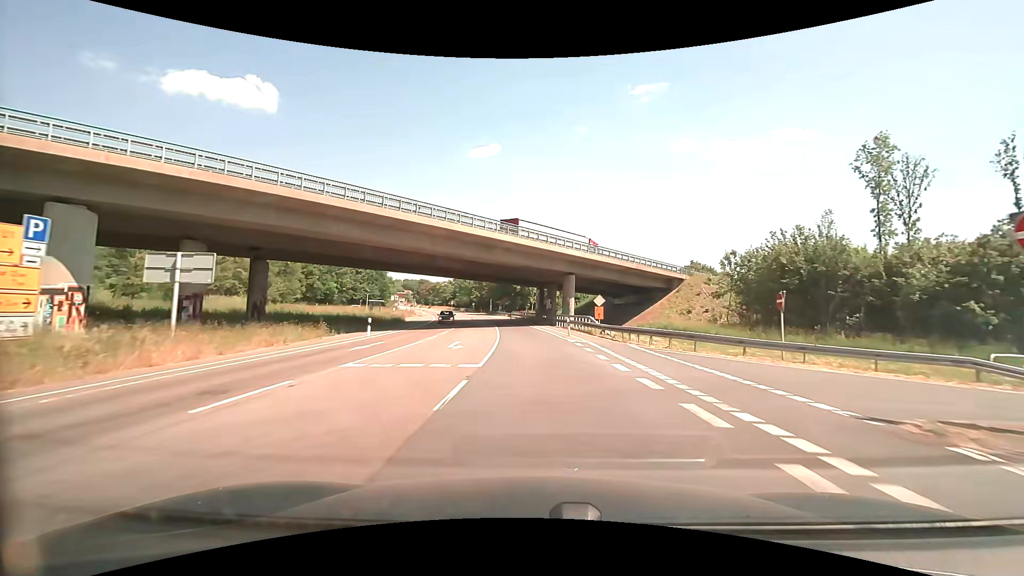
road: secondary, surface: asphalt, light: Day
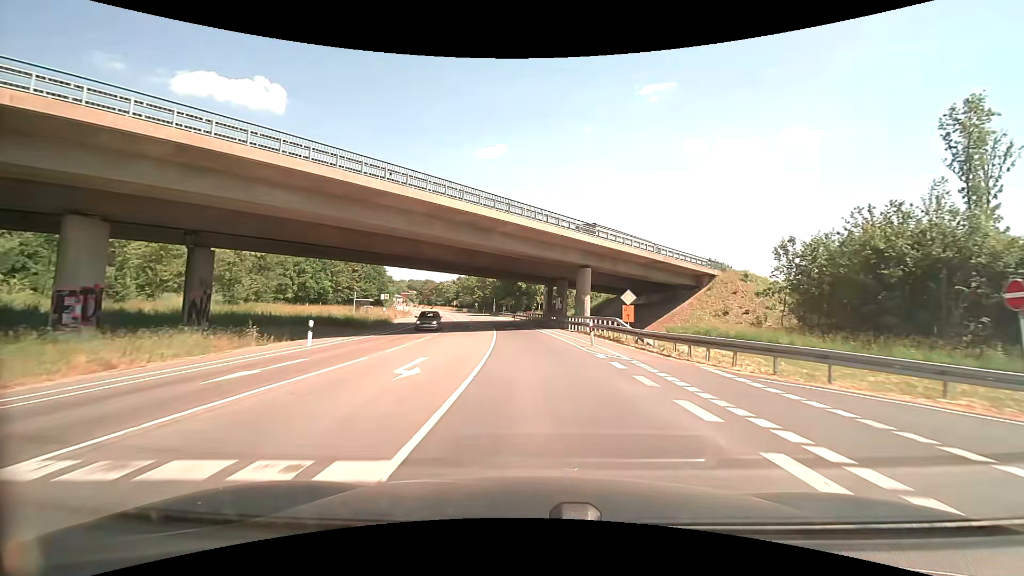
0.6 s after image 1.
(-0.1, +8.7) m; -1°
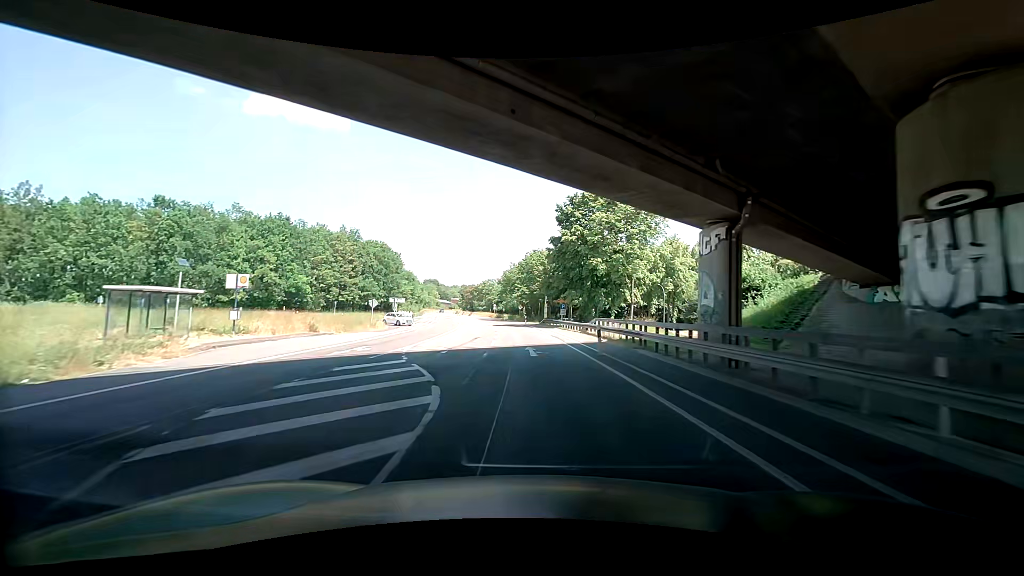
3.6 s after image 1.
(-2.1, +46.0) m; -7°
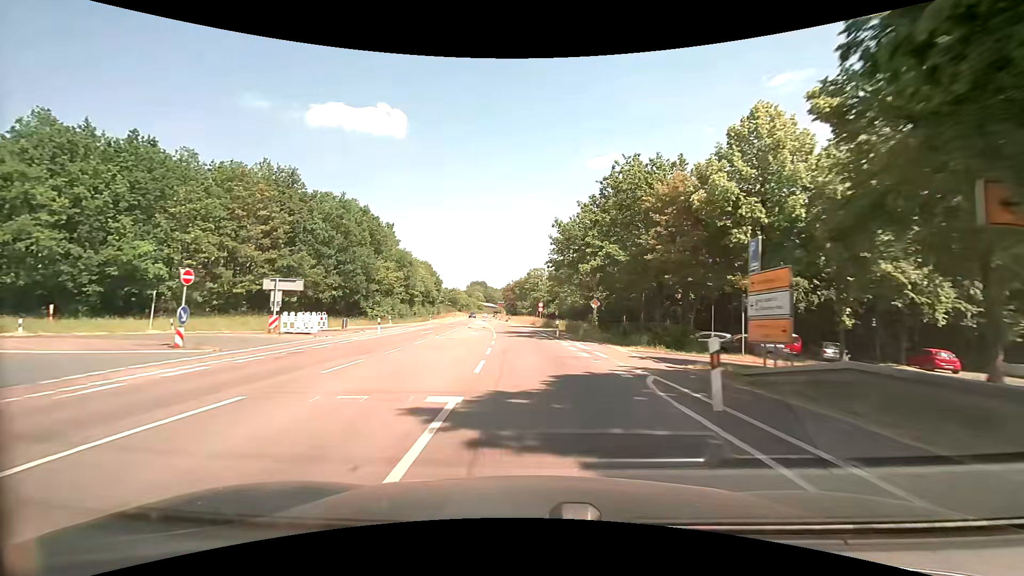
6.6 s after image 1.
(-2.8, +49.2) m; -6°
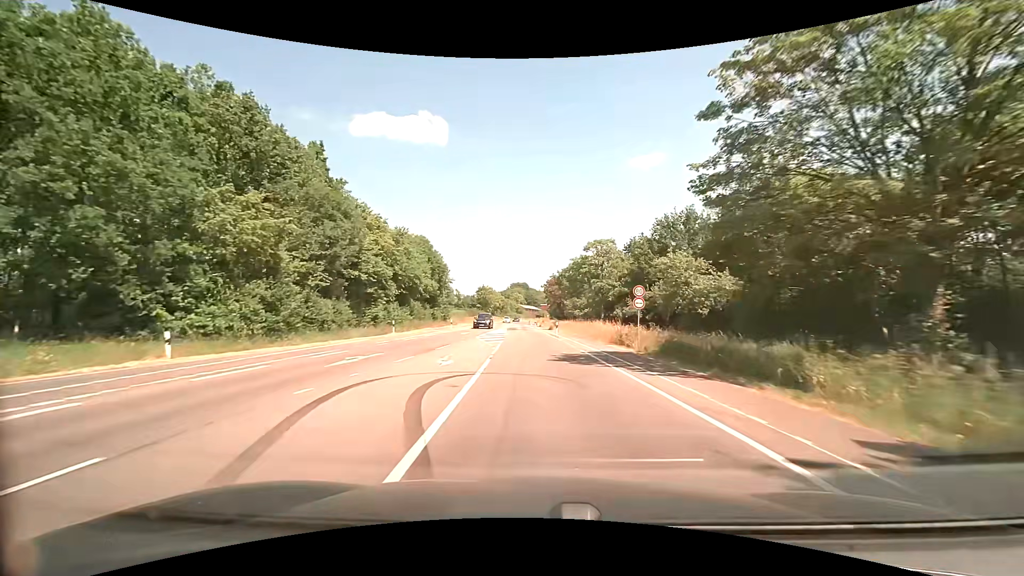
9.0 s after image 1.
(-2.2, +42.0) m; -5°
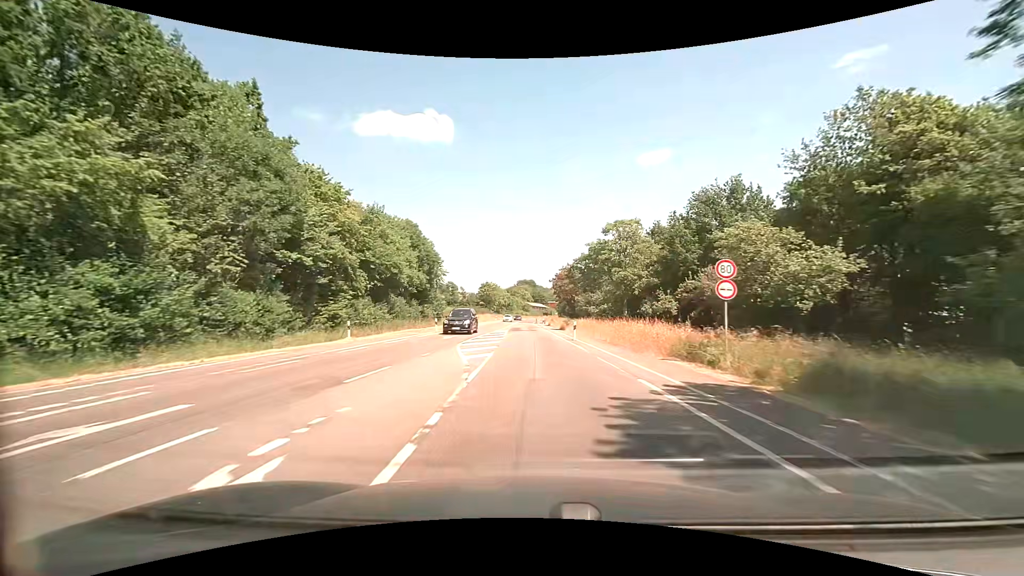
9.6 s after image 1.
(-0.1, +11.0) m; -1°
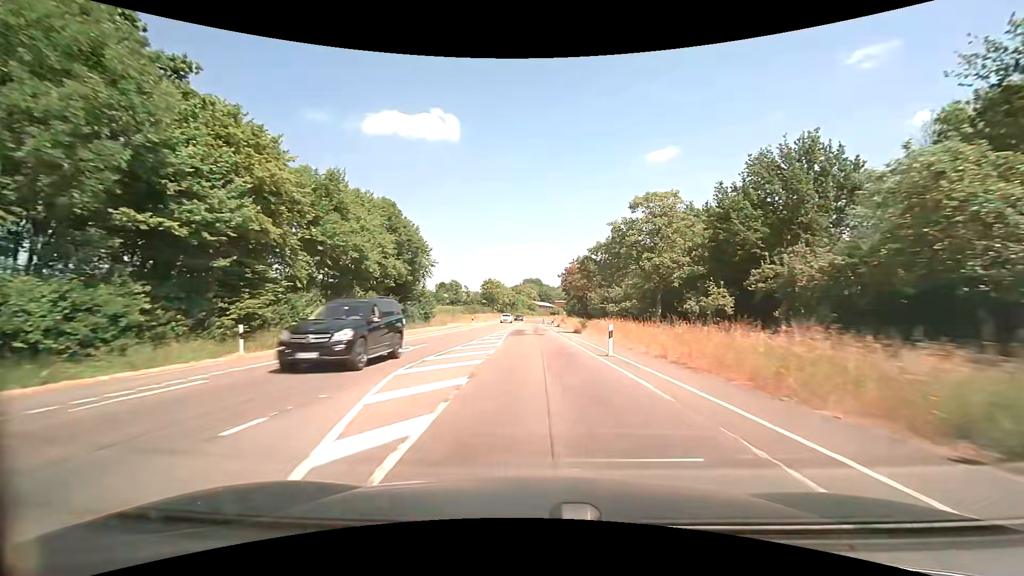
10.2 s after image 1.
(-0.1, +11.1) m; -1°
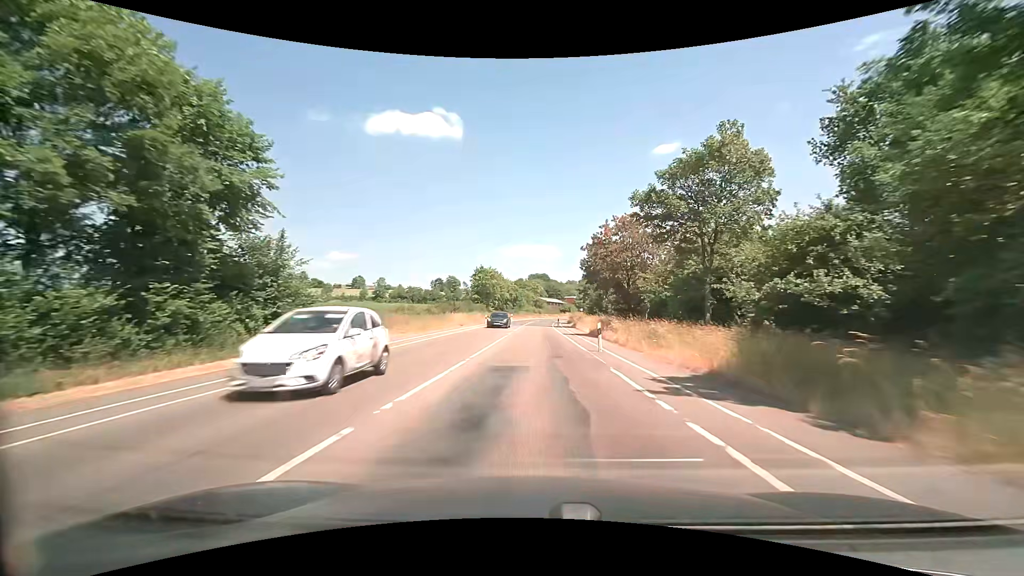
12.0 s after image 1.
(-0.2, +33.5) m; -1°
(0, +10) (0, +20) (0, +30) (0, +40) (0, +50) (0, +60) (+1, +70) (+1, +80) (+2, +90) (+3, +100) m
